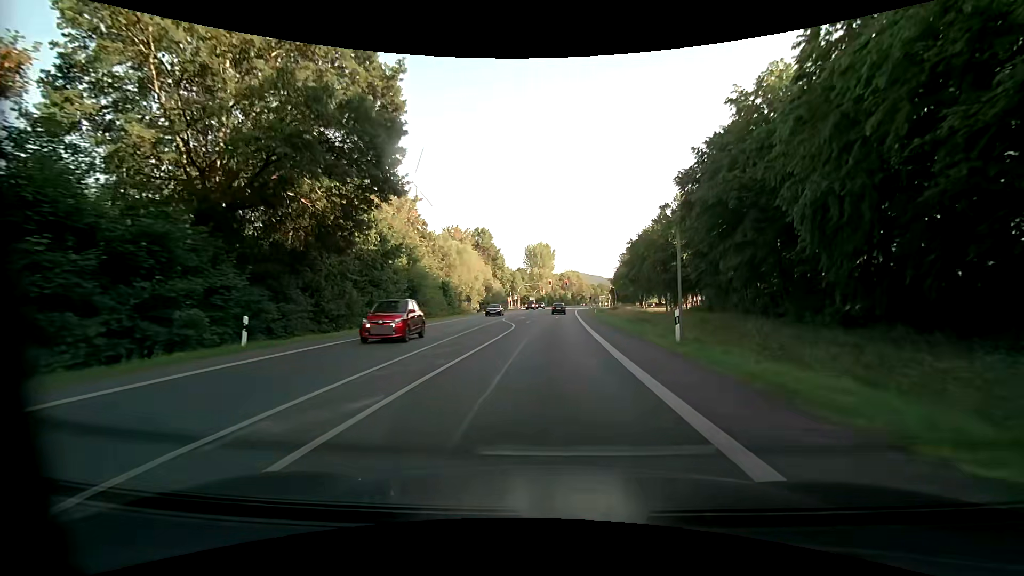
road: primary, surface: asphalt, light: Day
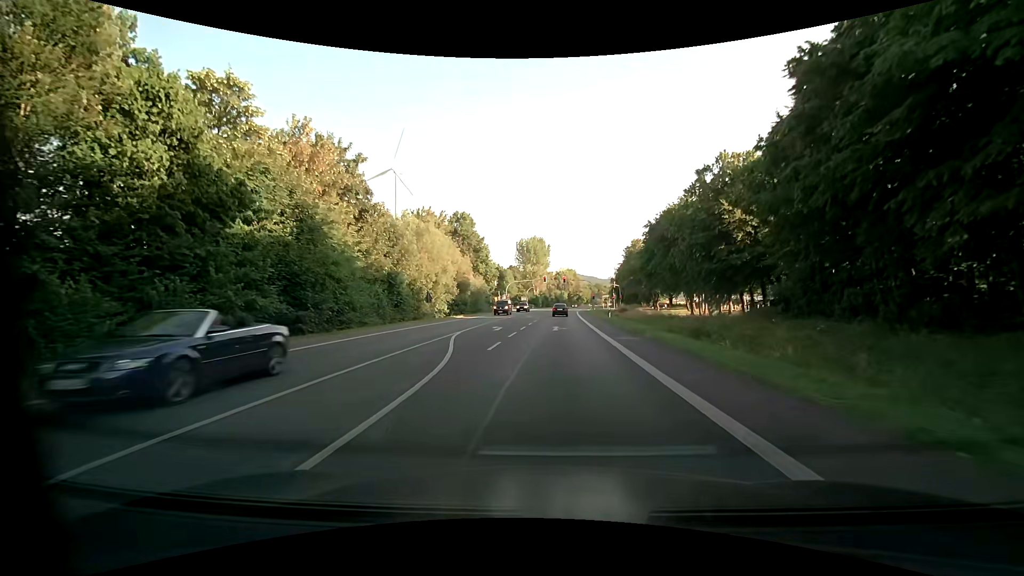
(+0.2, +19.8) m; +1°
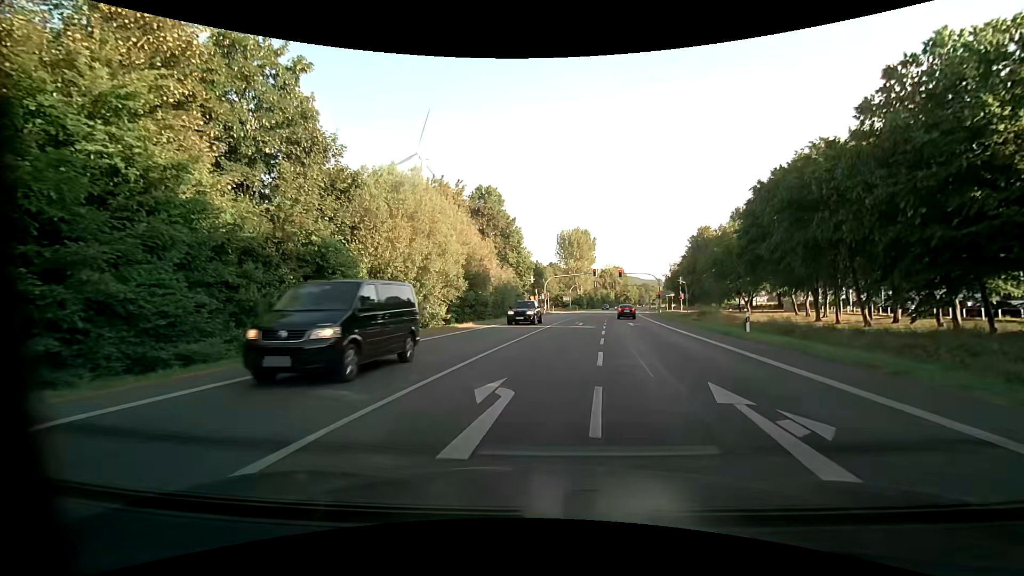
(-1.2, +21.0) m; -5°
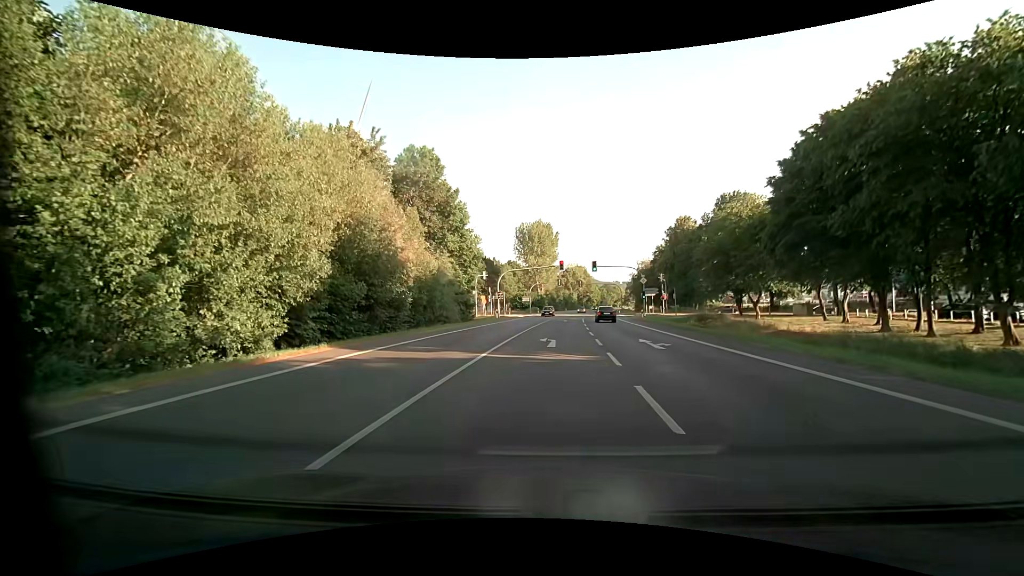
(+0.7, +17.9) m; +4°
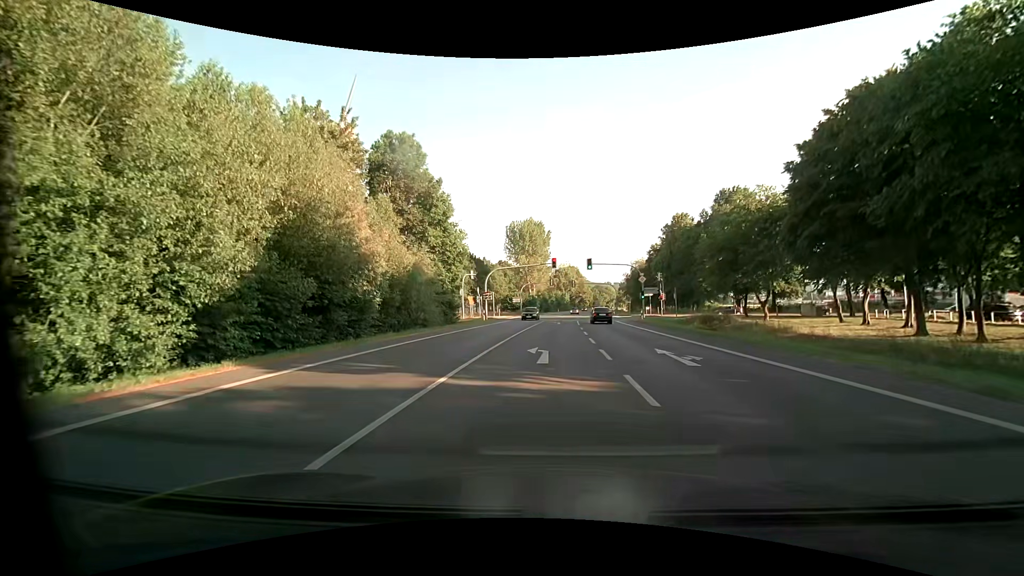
(+0.1, +4.6) m; +2°
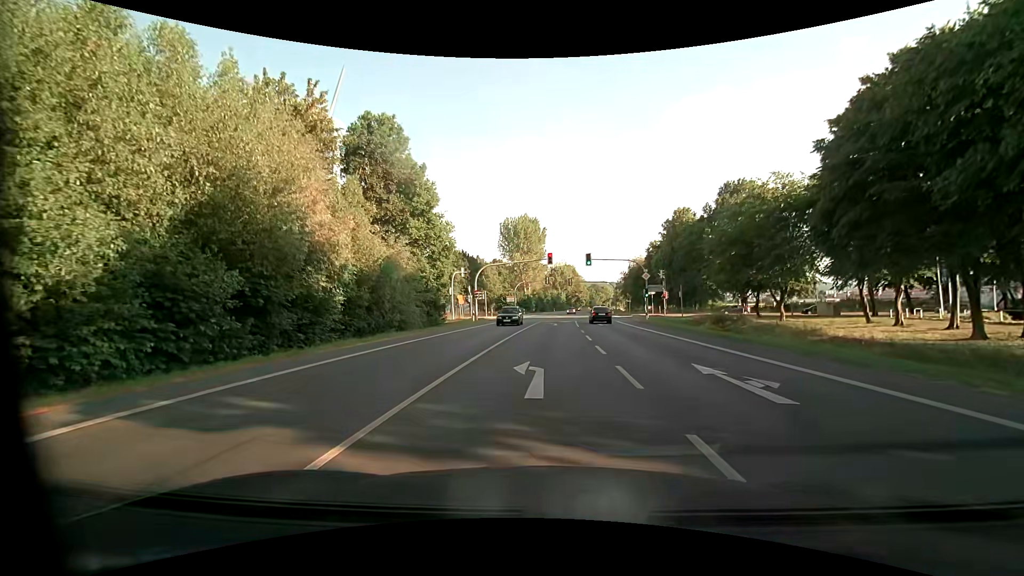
(0.0, +4.7) m; 0°
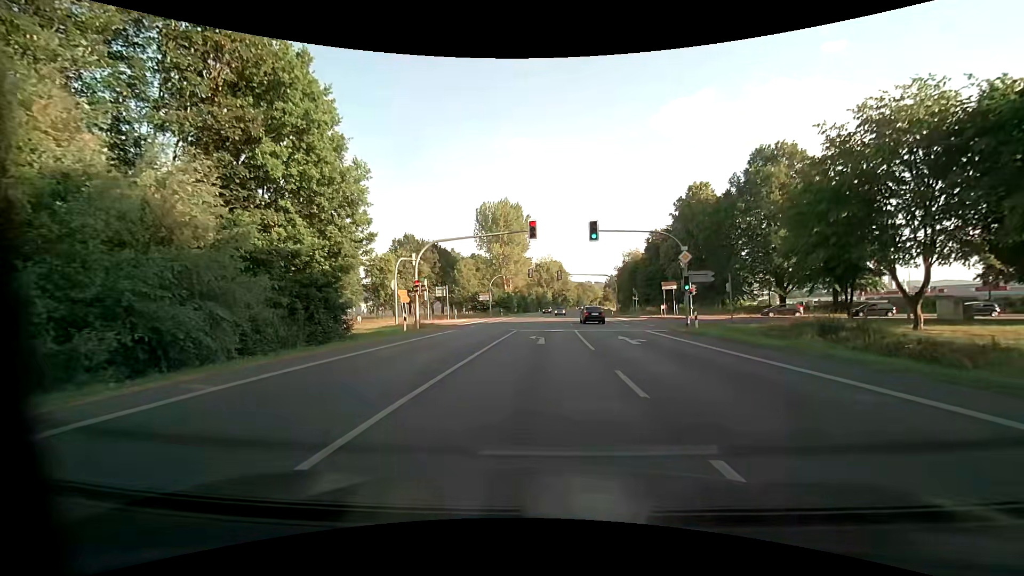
(+0.4, +19.2) m; +2°
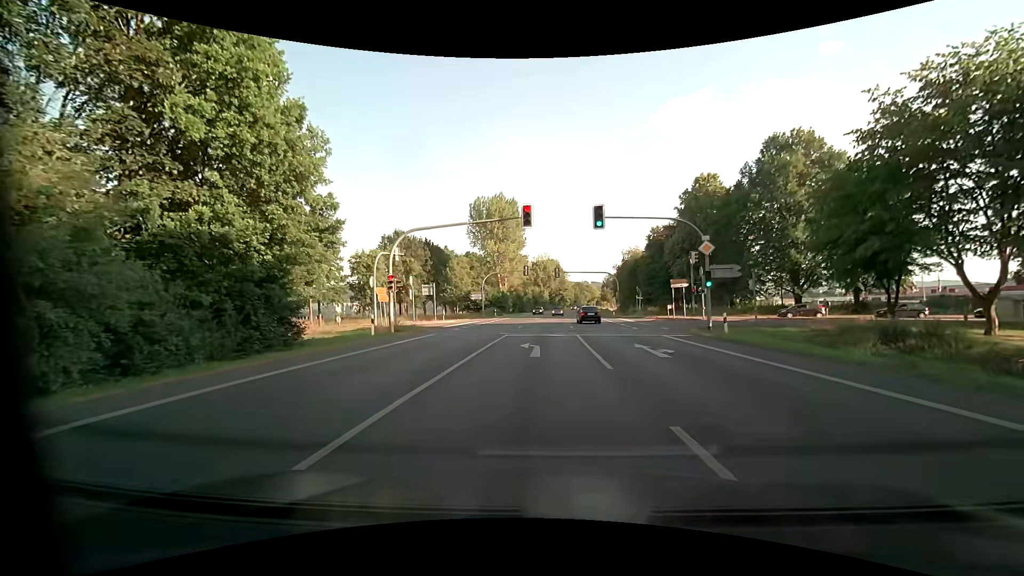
(0.0, +4.8) m; 0°
(0, +10) (0, +20) (+1, +30) (+1, +40) (0, +50) (-7, +57) (-17, +59) (-27, +58) (-37, +58) (-47, +58) m
